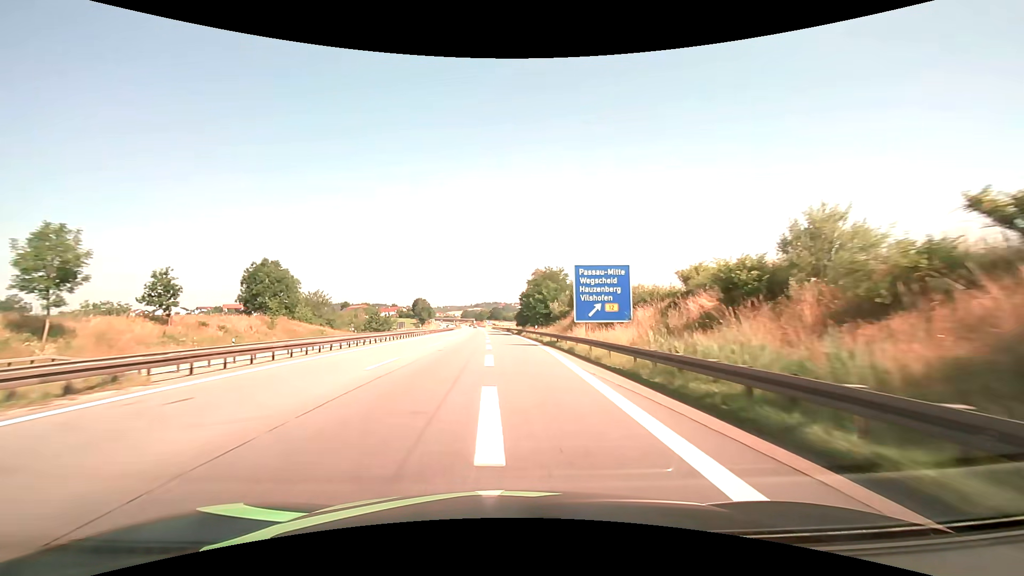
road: motorway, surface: asphalt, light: Day
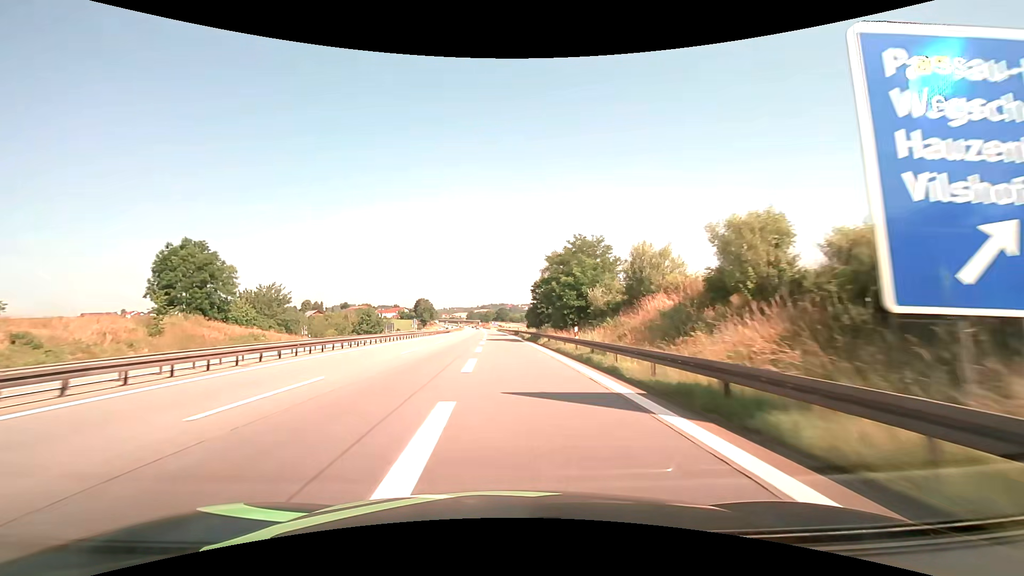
(-0.1, +26.0) m; -1°
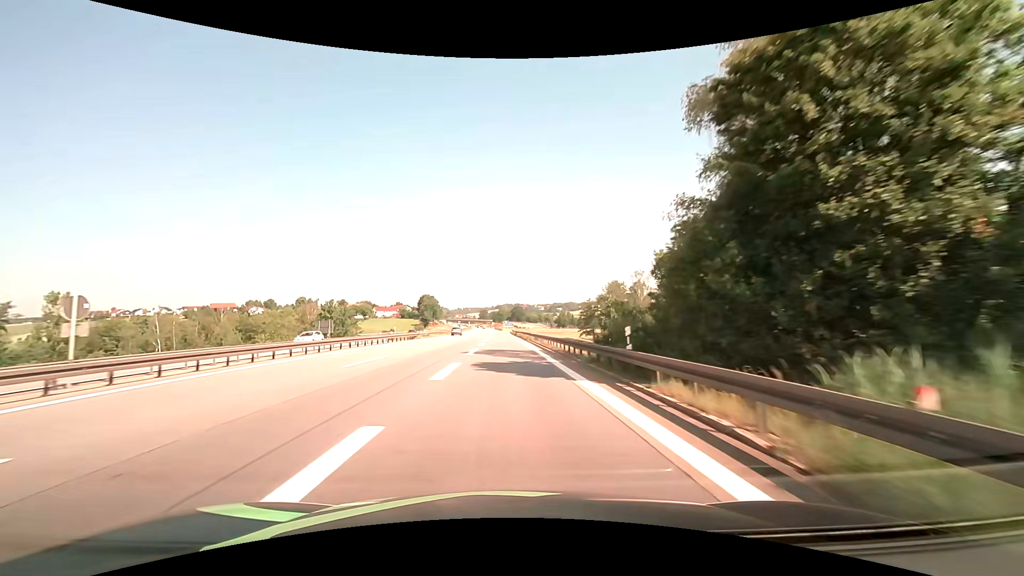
(-1.1, +62.0) m; -2°
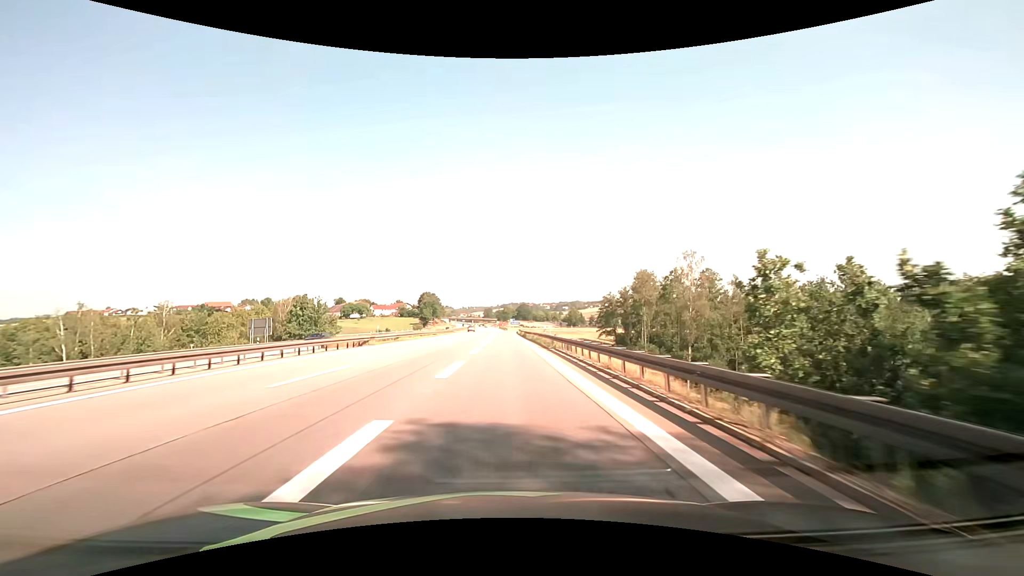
(-0.2, +23.6) m; -1°
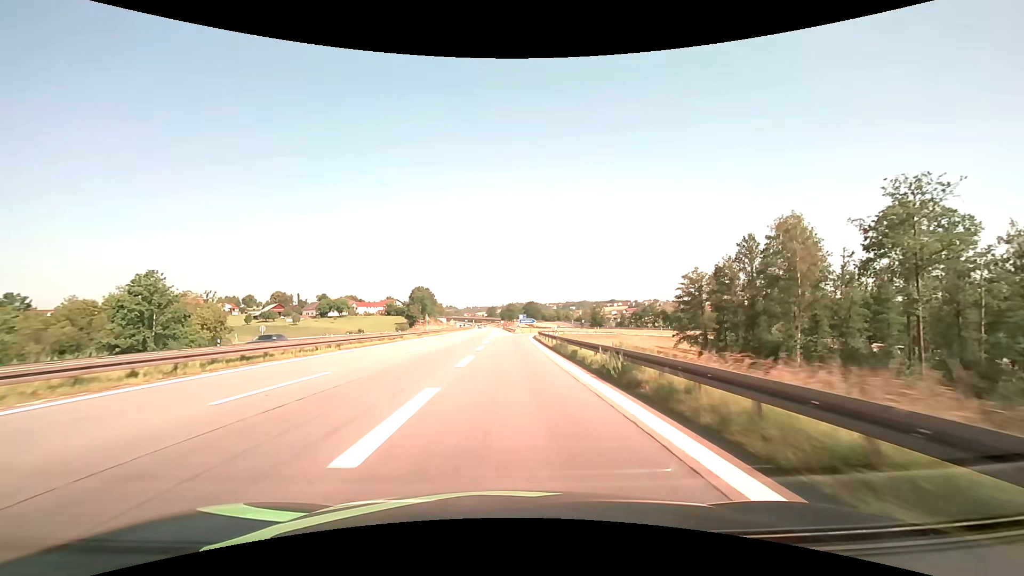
(-0.6, +56.2) m; -1°
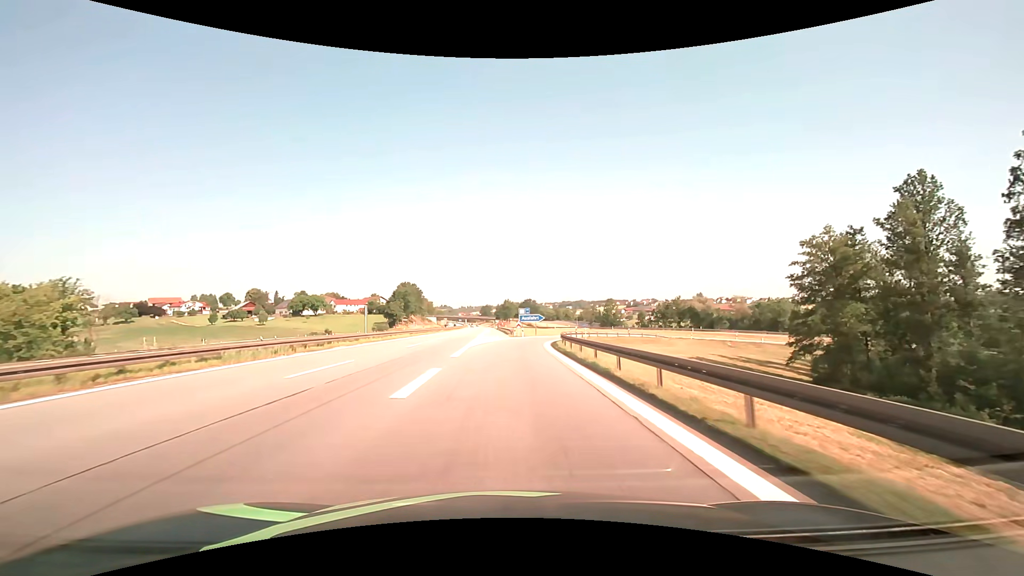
(+0.1, +31.7) m; 0°
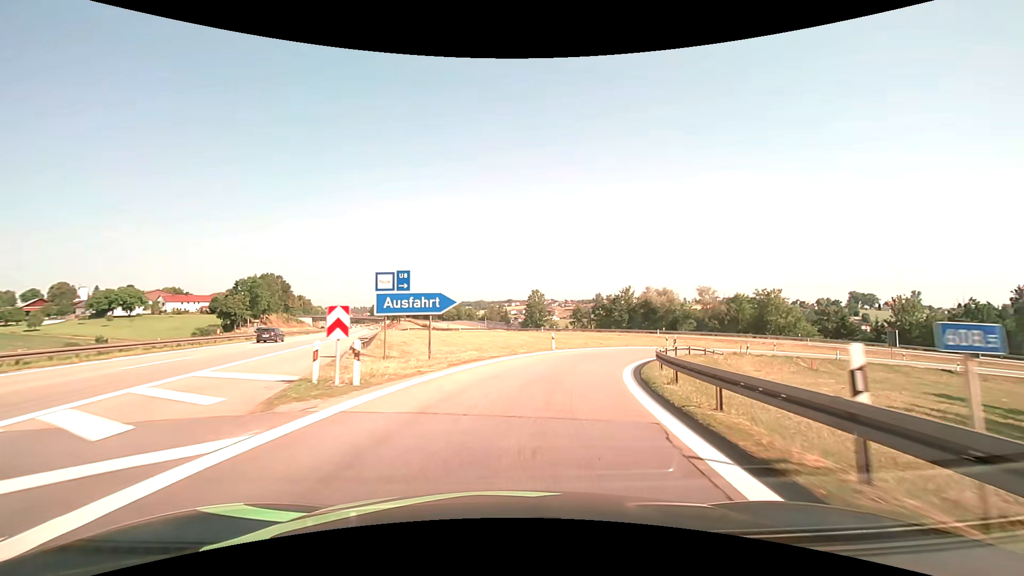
(+2.4, +46.2) m; +11°
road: motorway_link
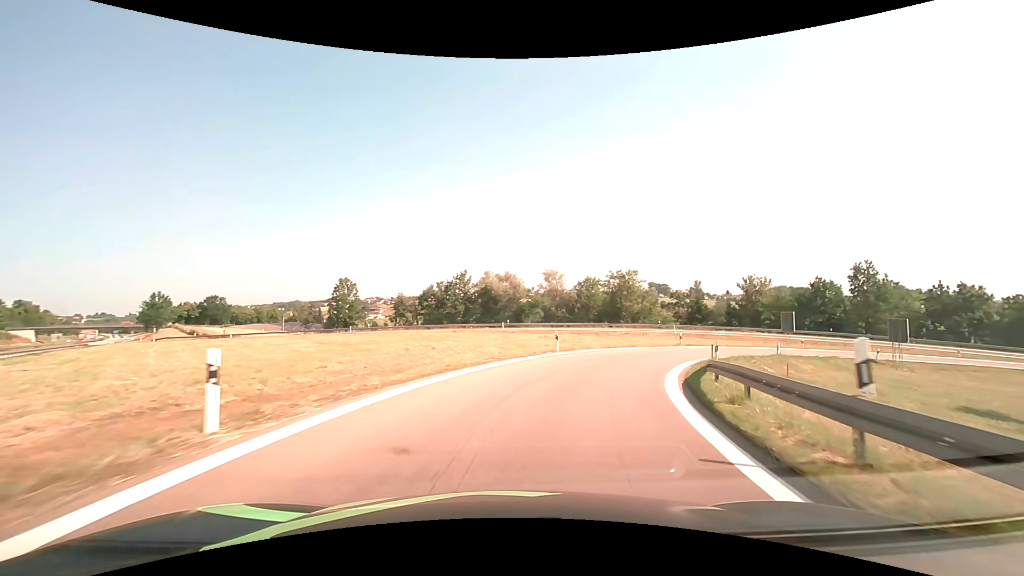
(+3.7, +24.0) m; +19°
(+1, +10) (+4, +20) (+8, +28) (+15, +36) (+22, +42) (+31, +47) (+40, +51) (+50, +52) (+60, +52) (+70, +50) m
